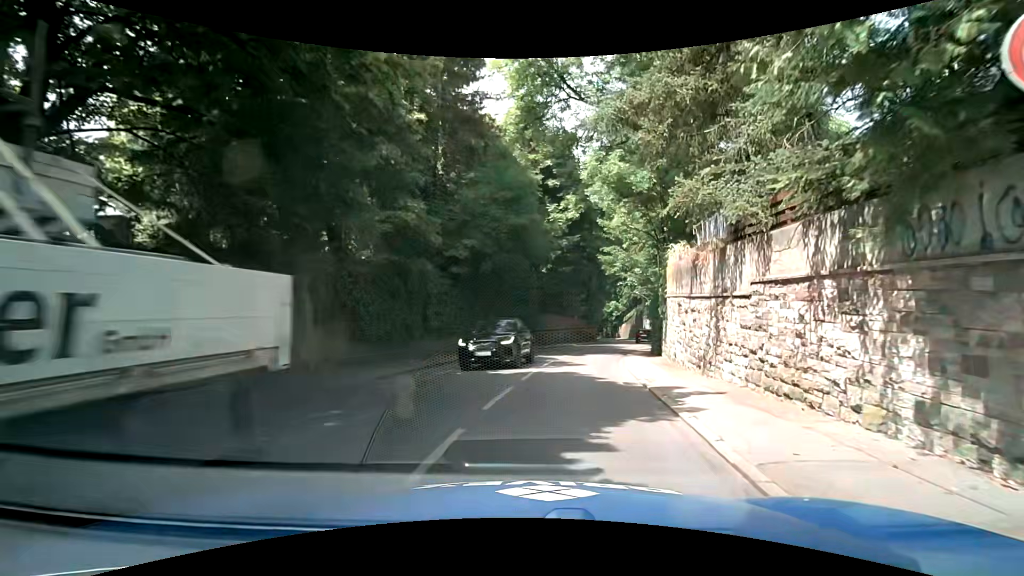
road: residential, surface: asphalt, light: Day
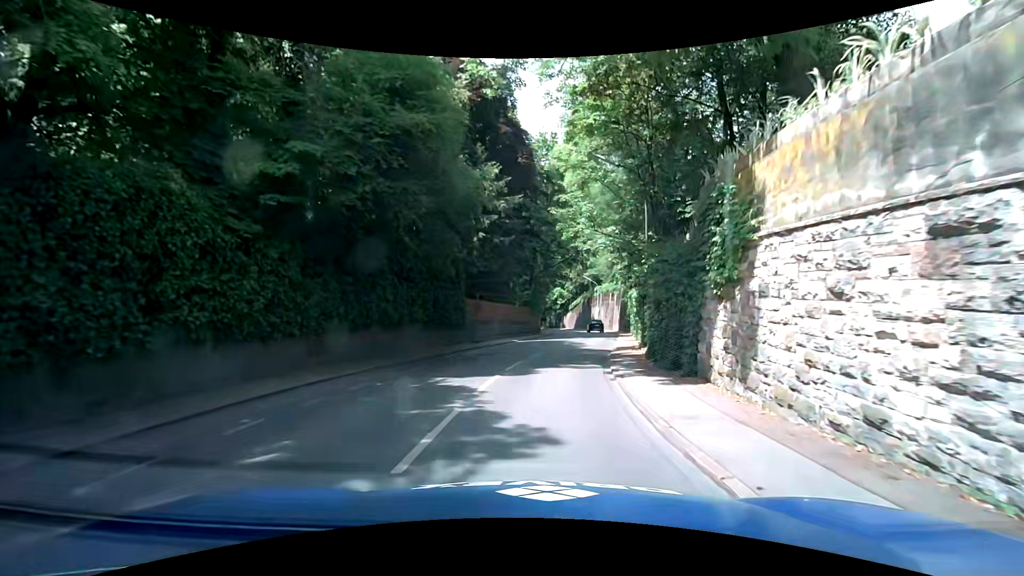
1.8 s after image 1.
(+0.5, +12.3) m; +5°
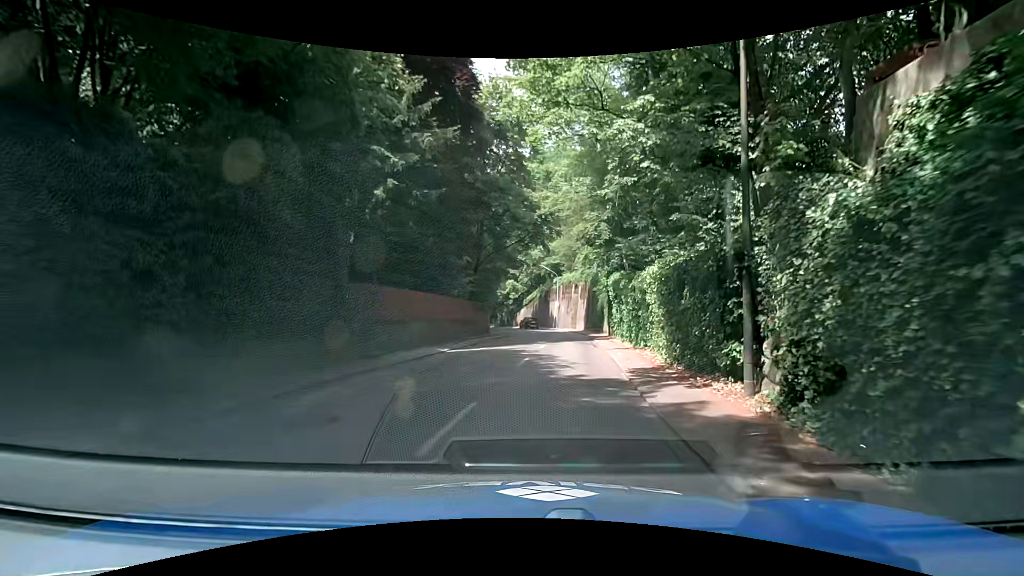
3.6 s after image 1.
(+0.5, +12.7) m; +6°
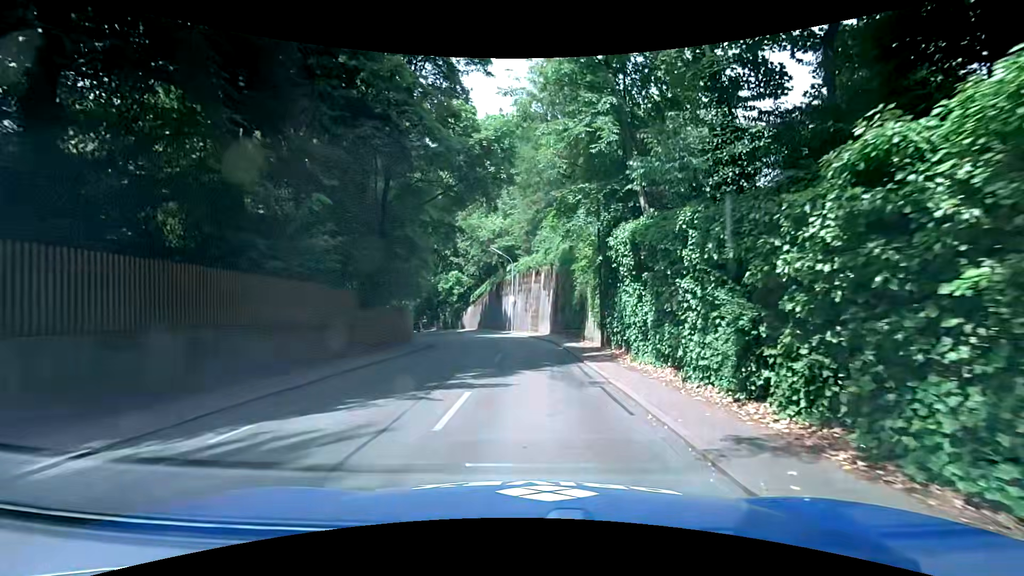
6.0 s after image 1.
(+1.2, +16.6) m; +6°
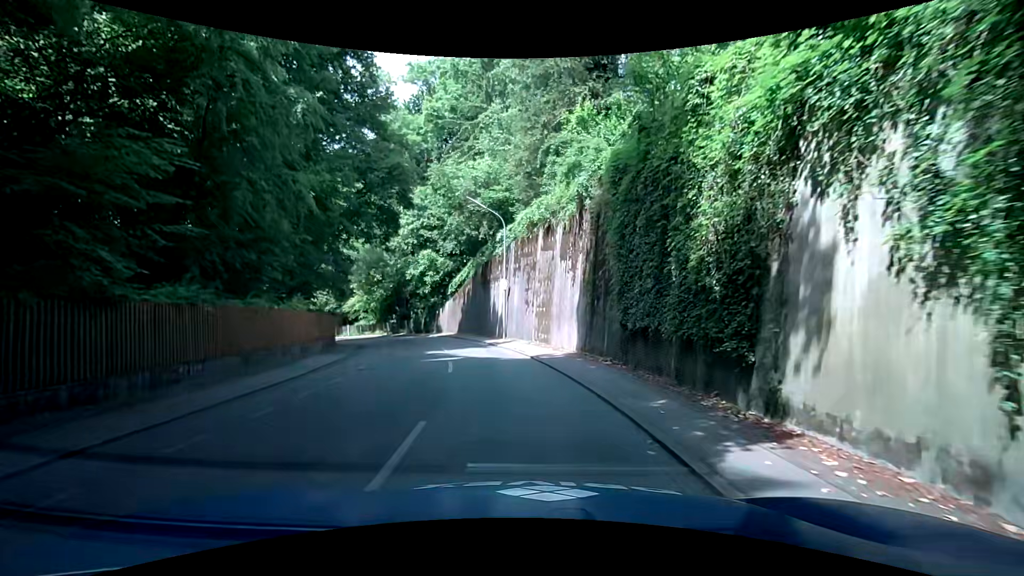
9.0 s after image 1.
(0.0, +20.4) m; 0°
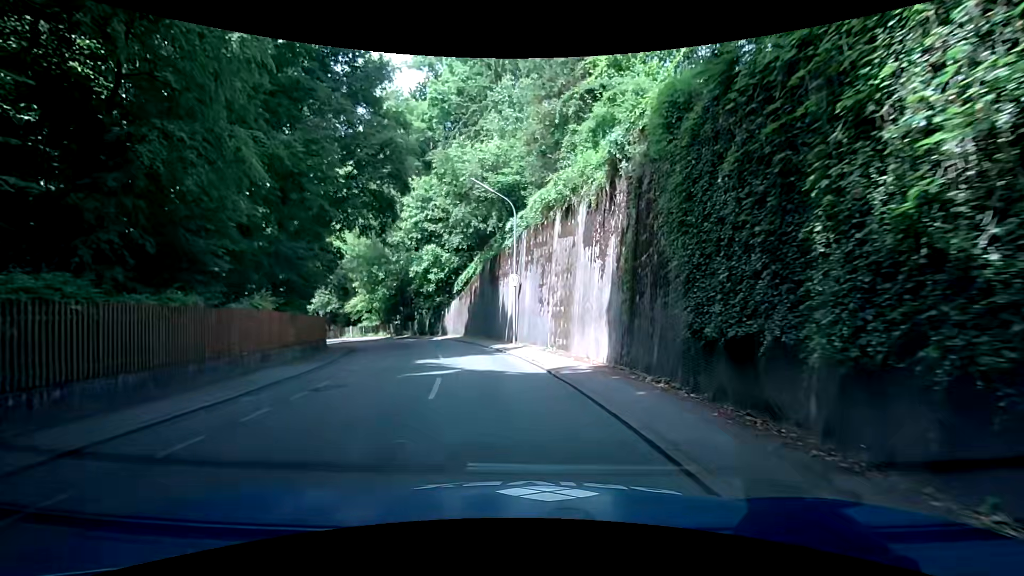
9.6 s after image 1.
(-0.1, +4.1) m; -2°
